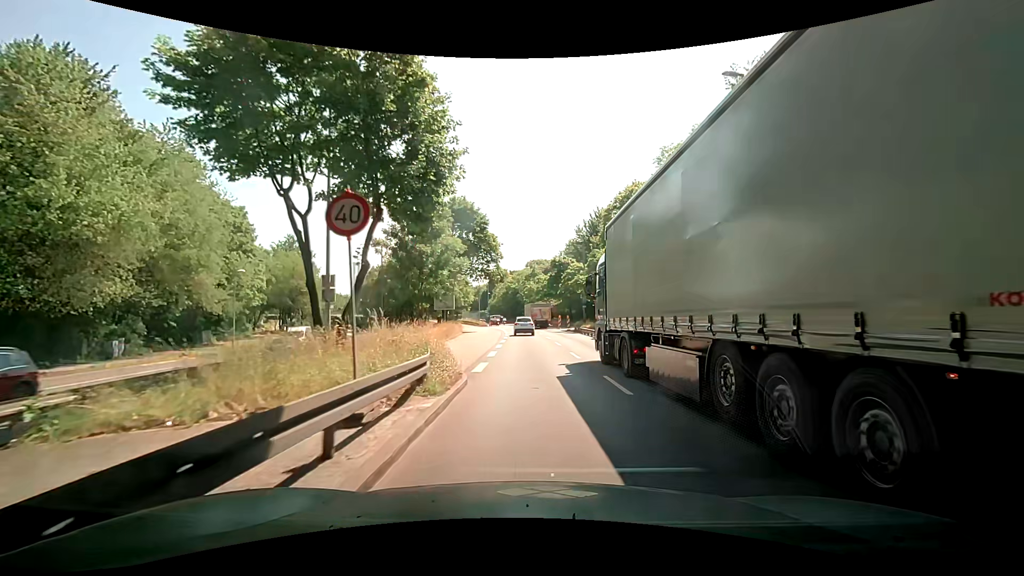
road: trunk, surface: asphalt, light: Day
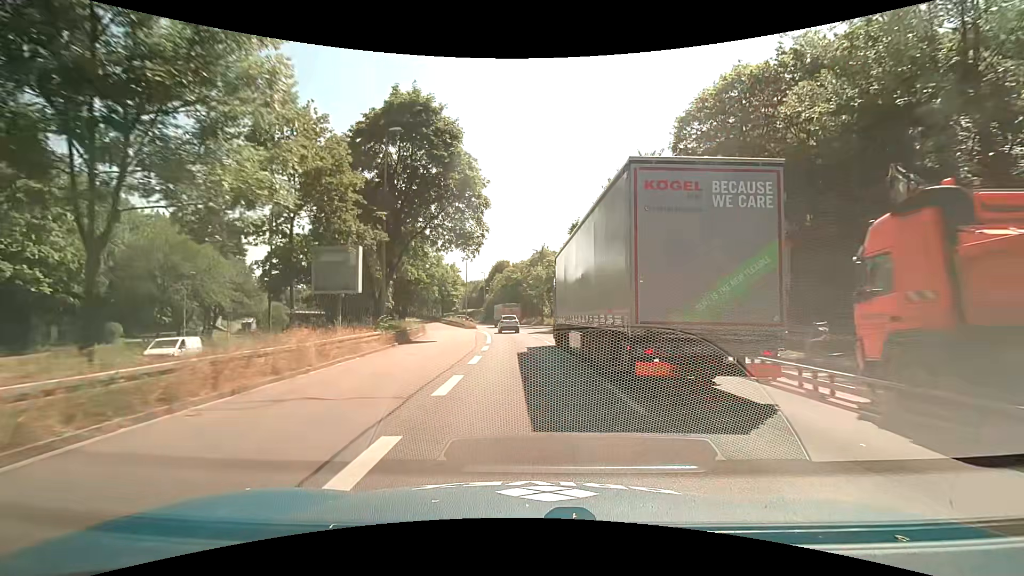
(+0.3, +28.5) m; +1°
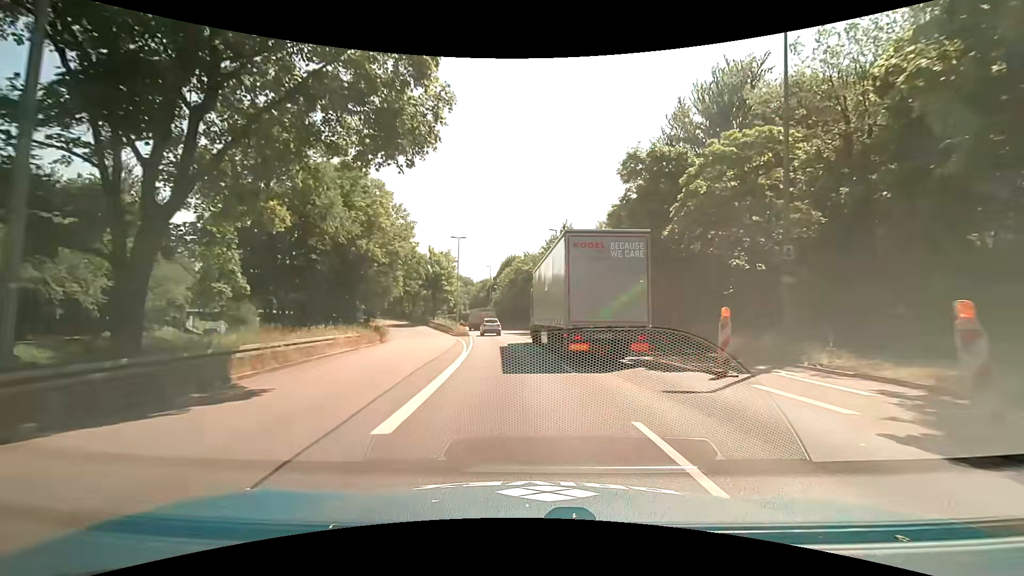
(-0.2, +21.0) m; -1°
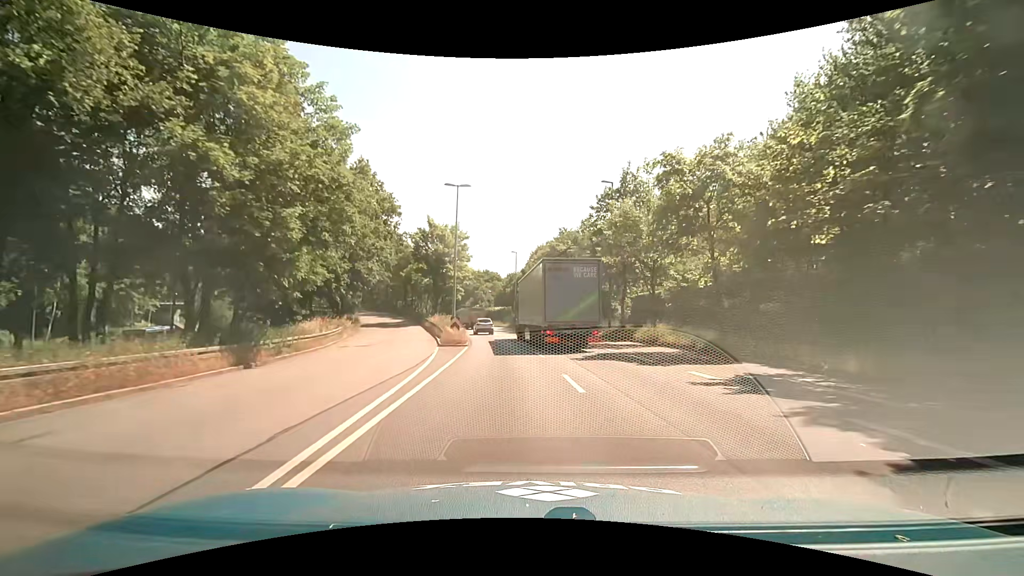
(-0.6, +20.9) m; -4°
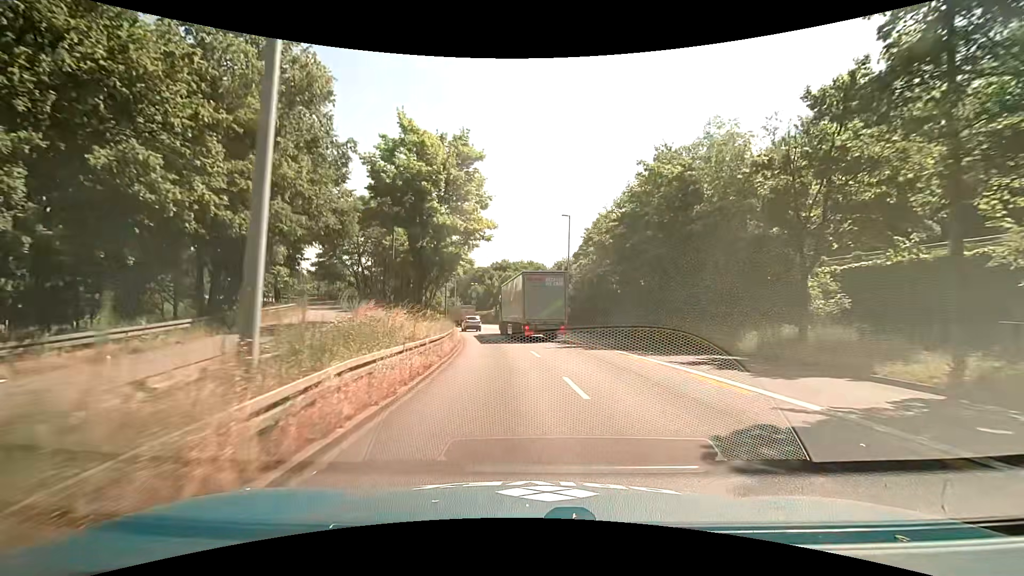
(-1.1, +27.8) m; -5°
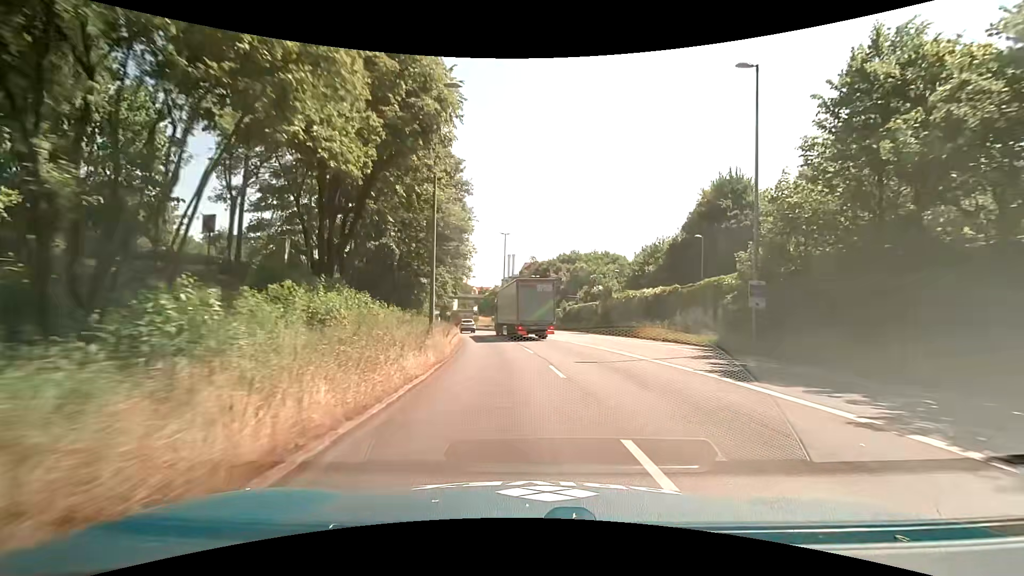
(-2.2, +32.6) m; -8°
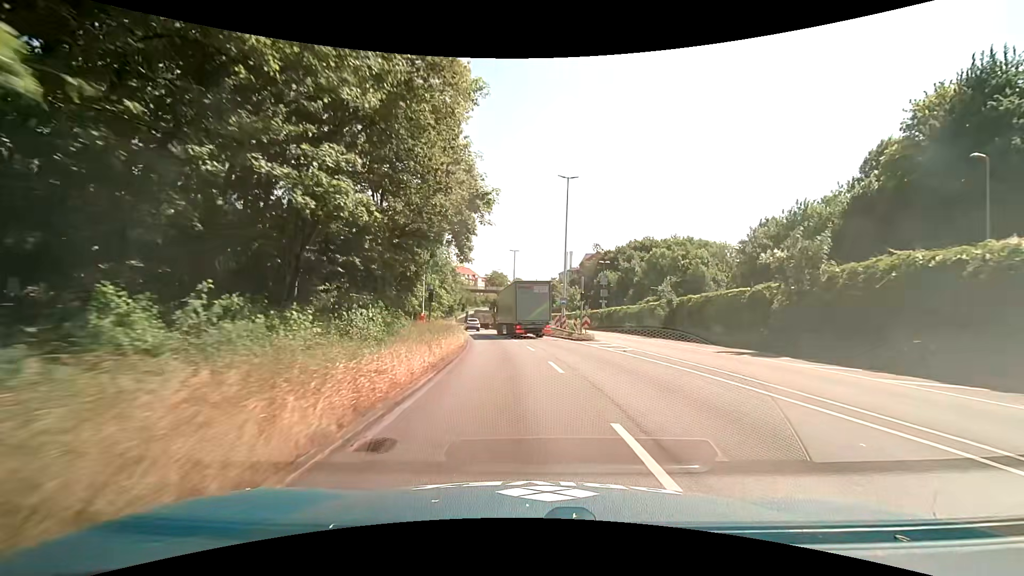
(-1.3, +26.0) m; -6°
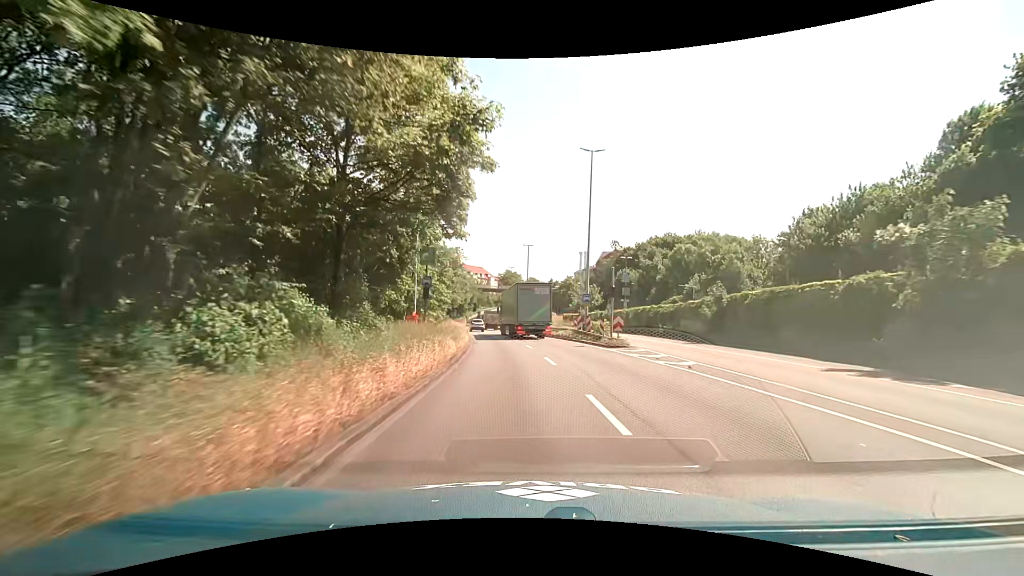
(-0.1, +6.6) m; -2°
(0, +10) (-1, +20) (-1, +30) (-3, +40) (-4, +50) (-5, +60) (-7, +70) (-8, +79) (-10, +89) (-11, +99) m
